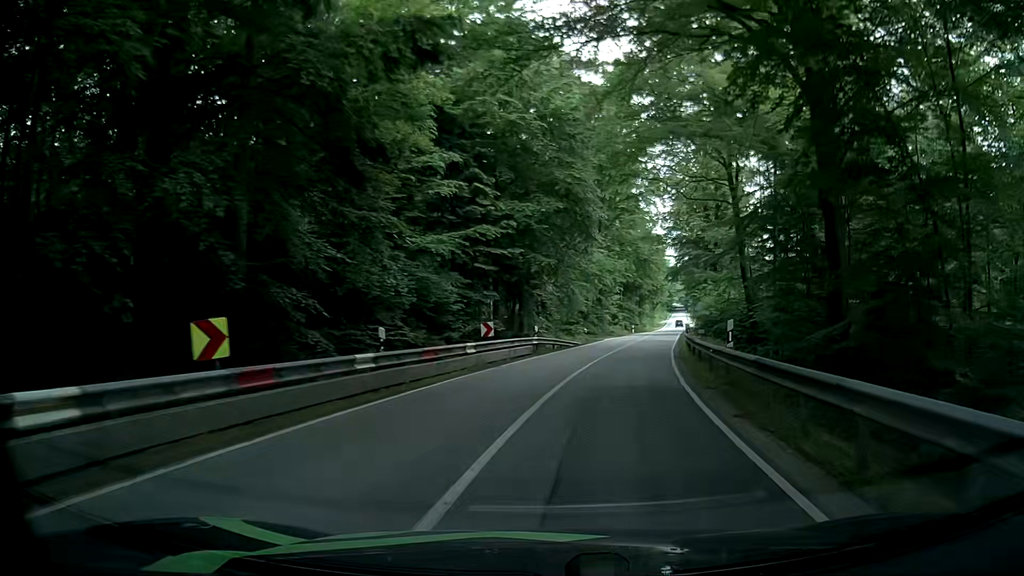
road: secondary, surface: asphalt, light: Day
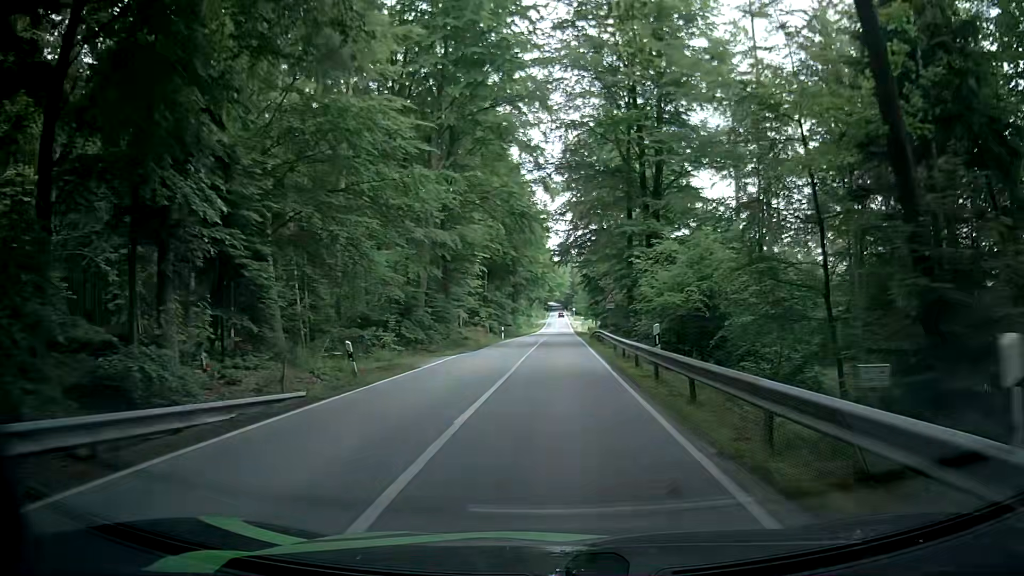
(+4.4, +31.1) m; +12°
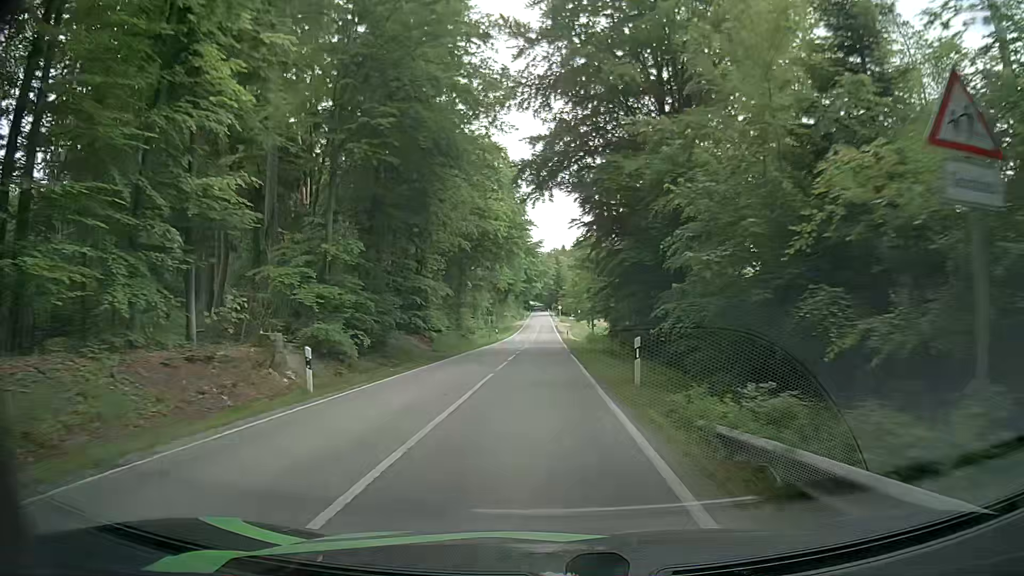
(+0.9, +41.7) m; +1°
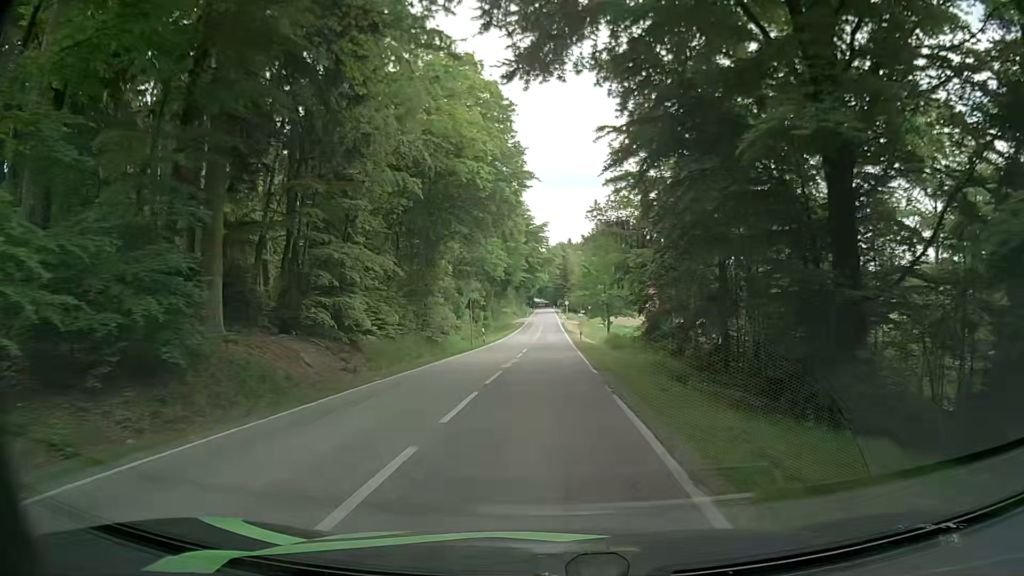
(0.0, +17.7) m; 0°
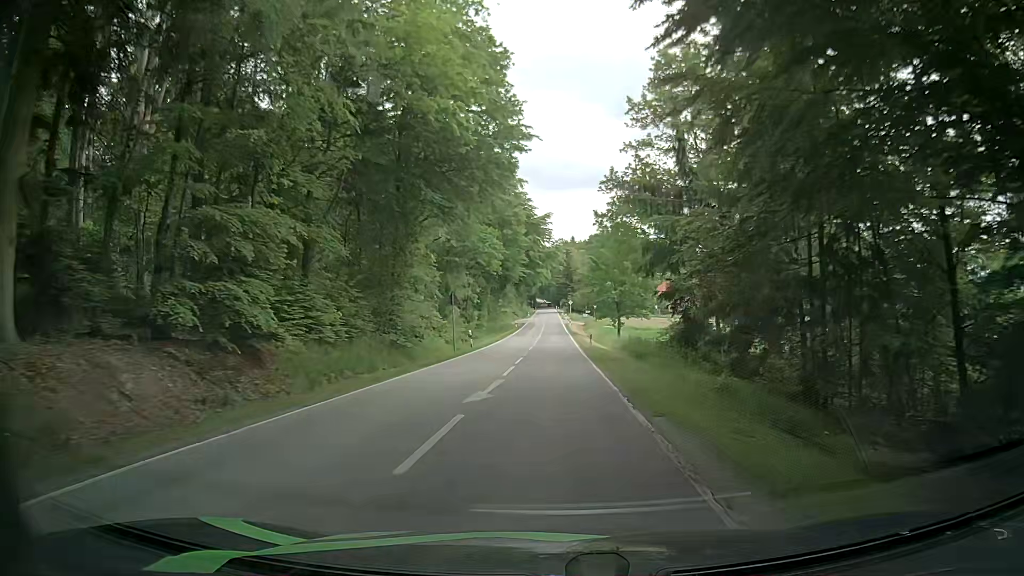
(0.0, +9.1) m; 0°
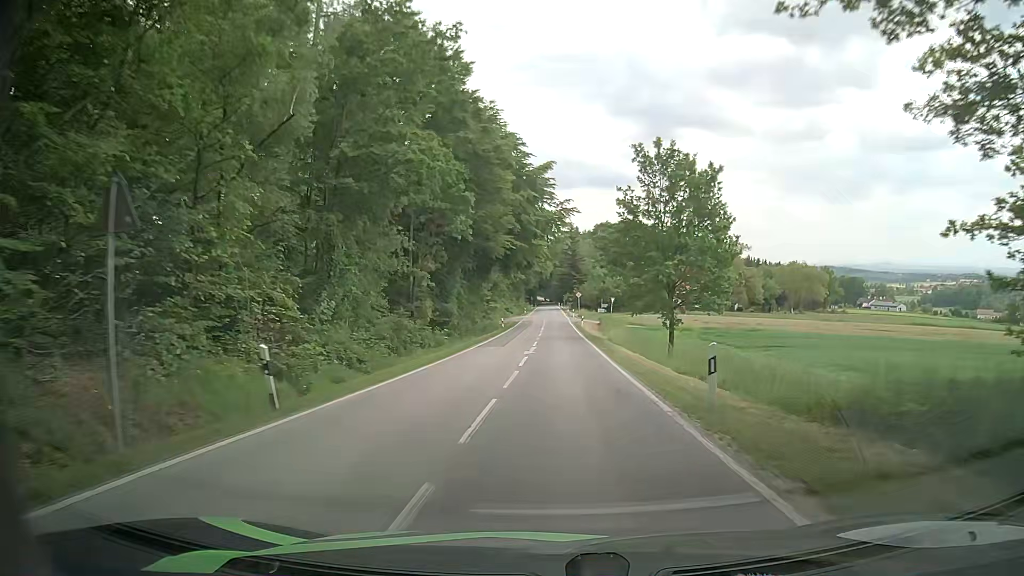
(-0.1, +28.4) m; 0°
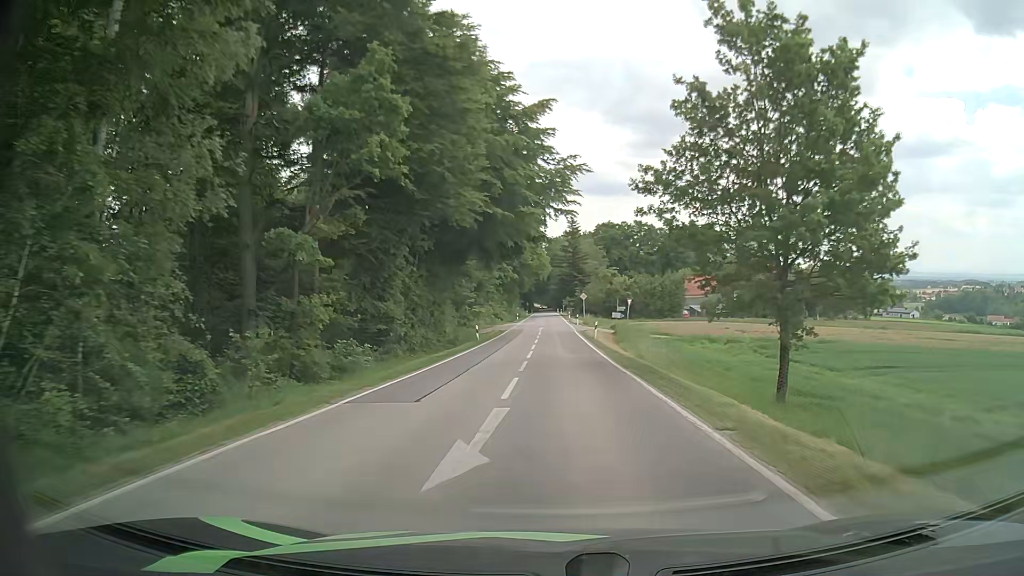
(+0.1, +19.7) m; +1°
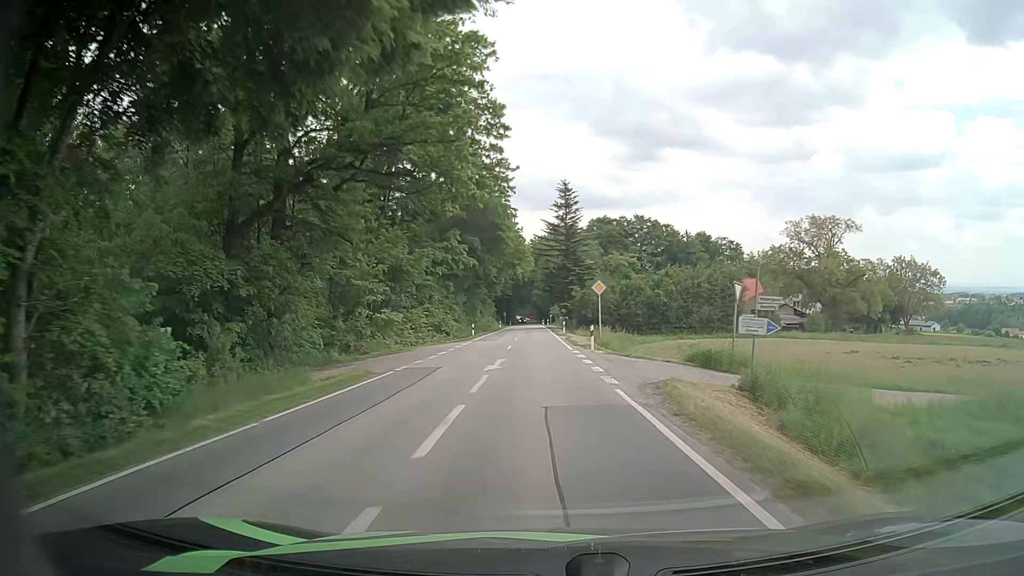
(+0.2, +40.6) m; +1°
(0, +10) (0, +20) (0, +30) (0, +40) (0, +50) (-1, +60) (-1, +70) (-1, +80) (-2, +90) (-2, +100) m
